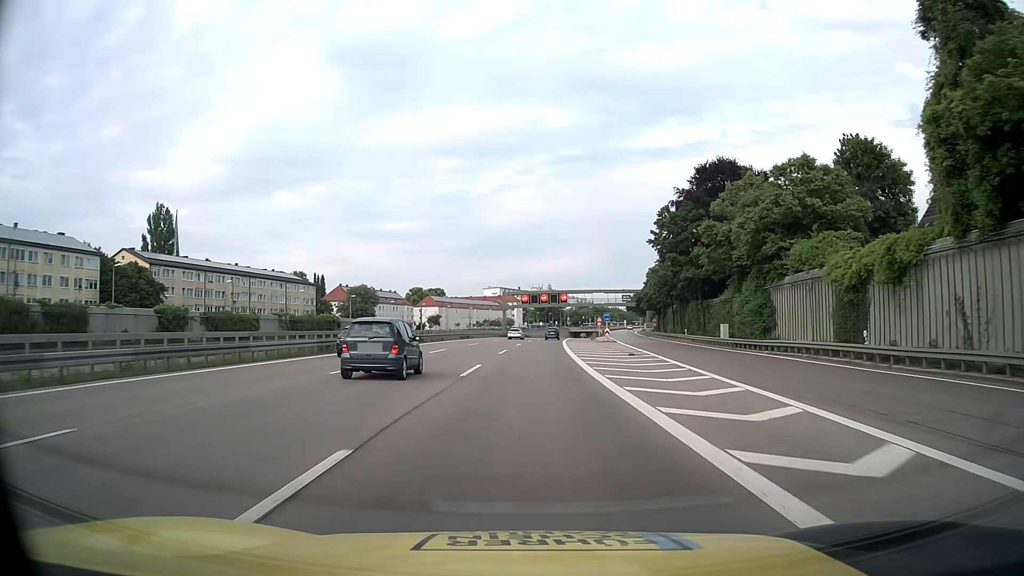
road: motorway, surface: asphalt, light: Day
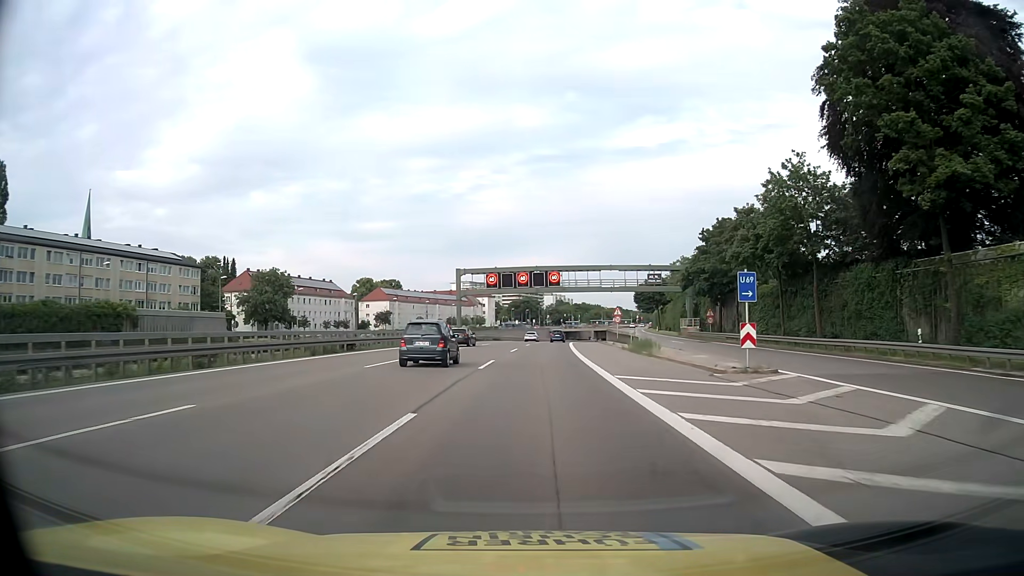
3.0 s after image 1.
(+0.8, +50.5) m; +2°
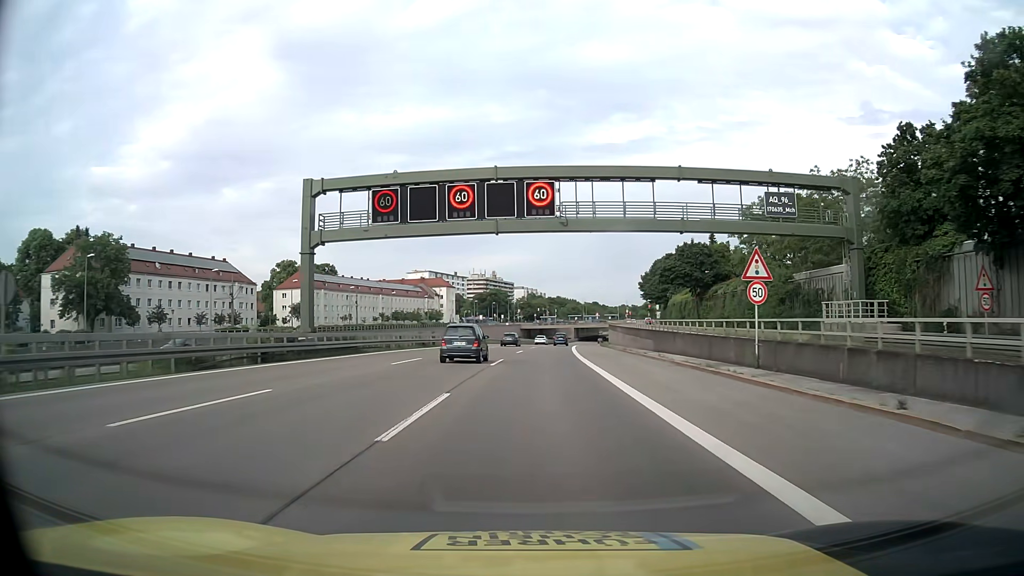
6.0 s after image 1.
(+1.2, +50.4) m; +3°
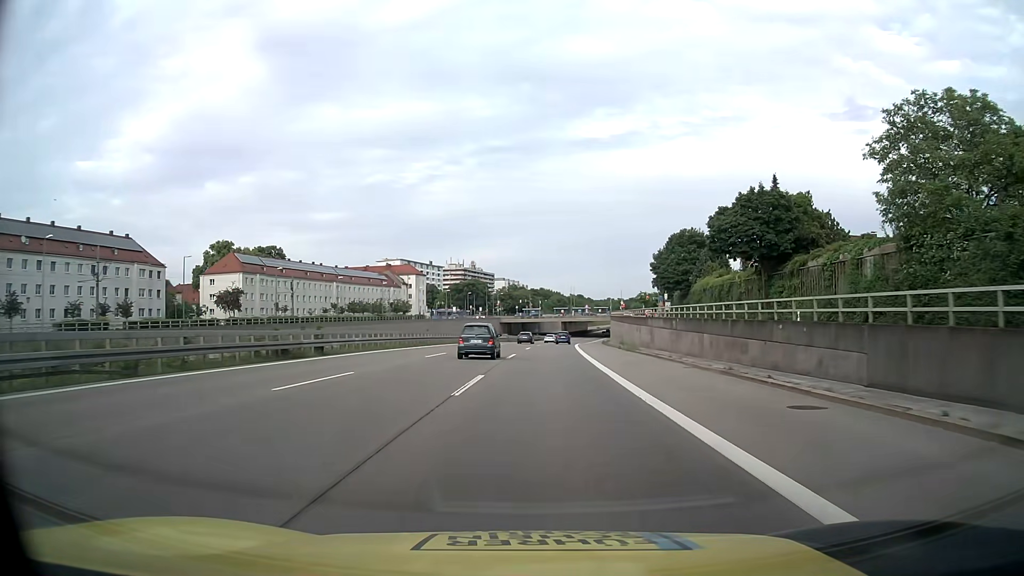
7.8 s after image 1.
(+0.4, +30.4) m; +1°
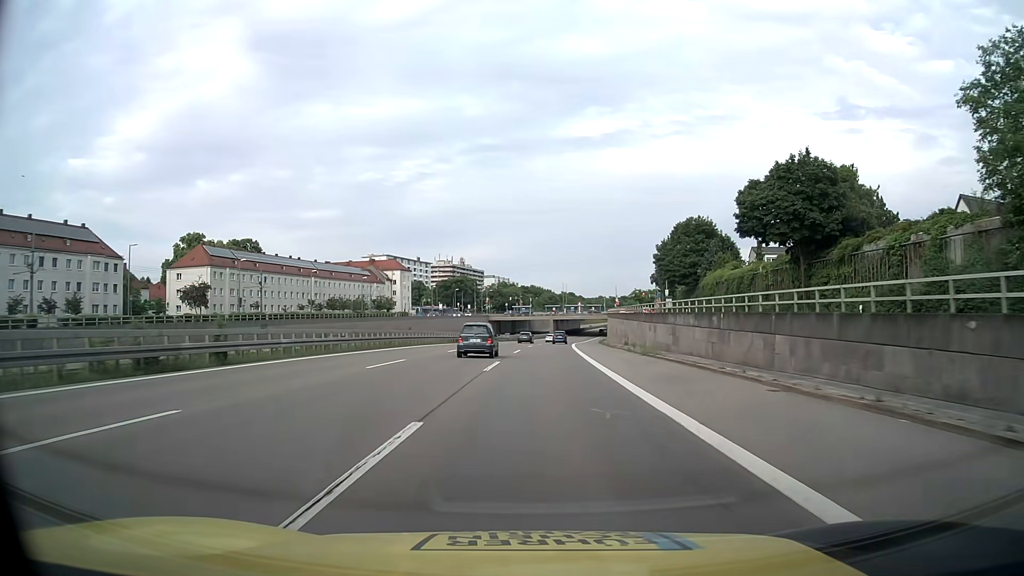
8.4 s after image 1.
(+0.1, +10.1) m; +1°
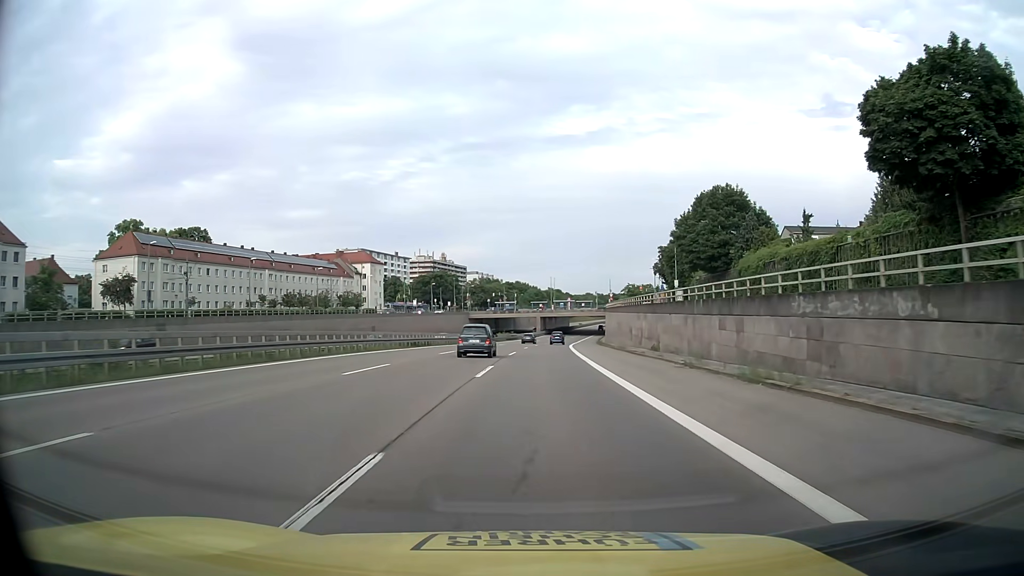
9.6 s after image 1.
(+0.1, +20.3) m; +1°
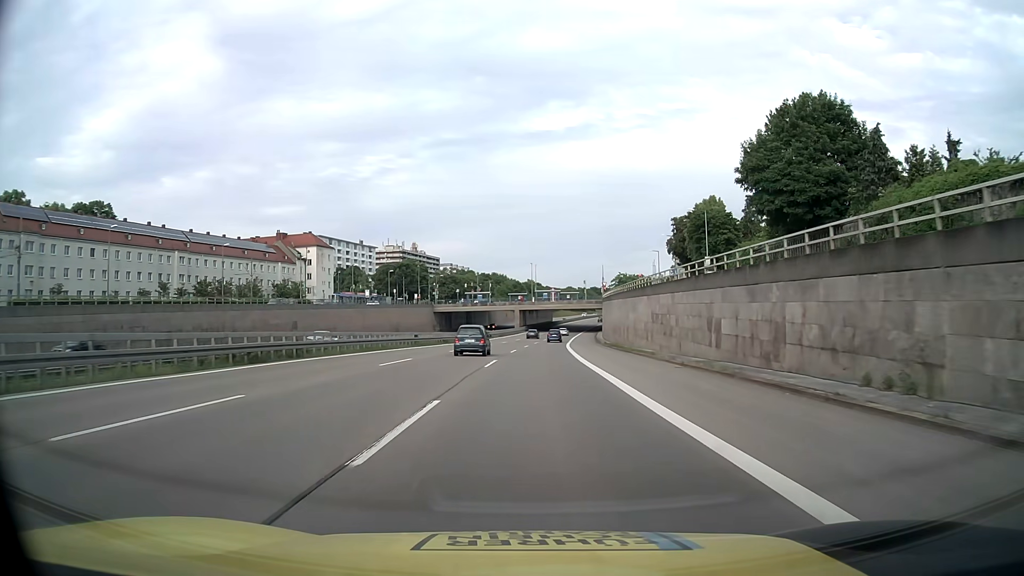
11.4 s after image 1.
(+0.5, +30.5) m; +2°
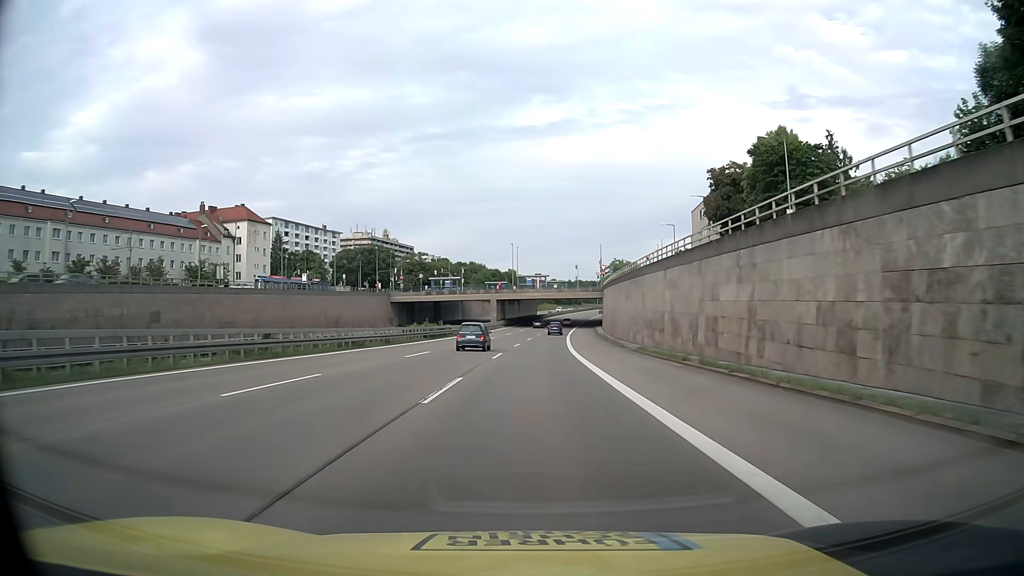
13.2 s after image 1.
(+0.4, +30.6) m; +2°
(0, +10) (0, +20) (0, +30) (+1, +40) (+1, +50) (+1, +60) (+2, +70) (+2, +80) (+3, +90) (+4, +100) m
